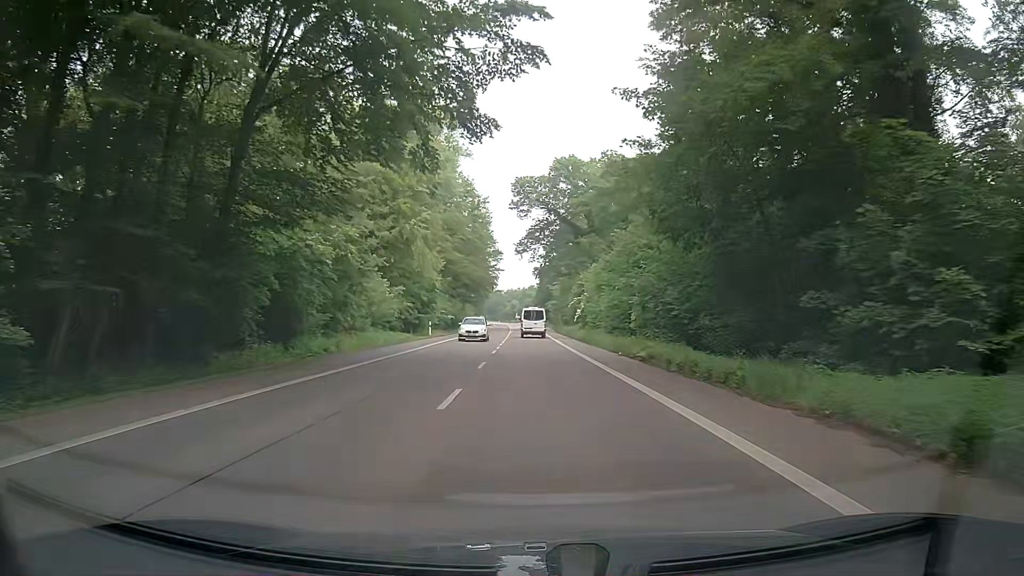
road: secondary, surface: asphalt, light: Day
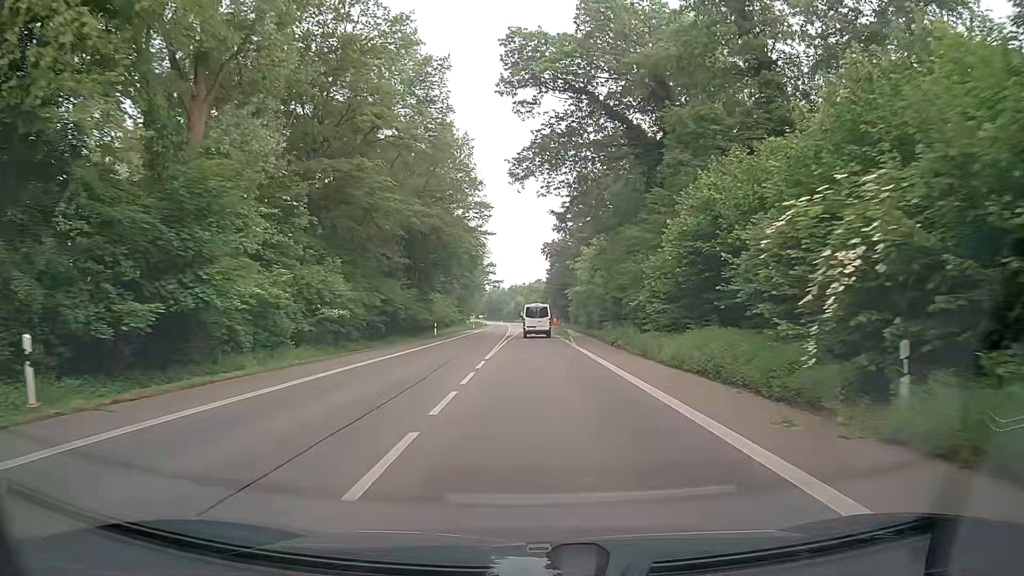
(-0.5, +45.8) m; -1°
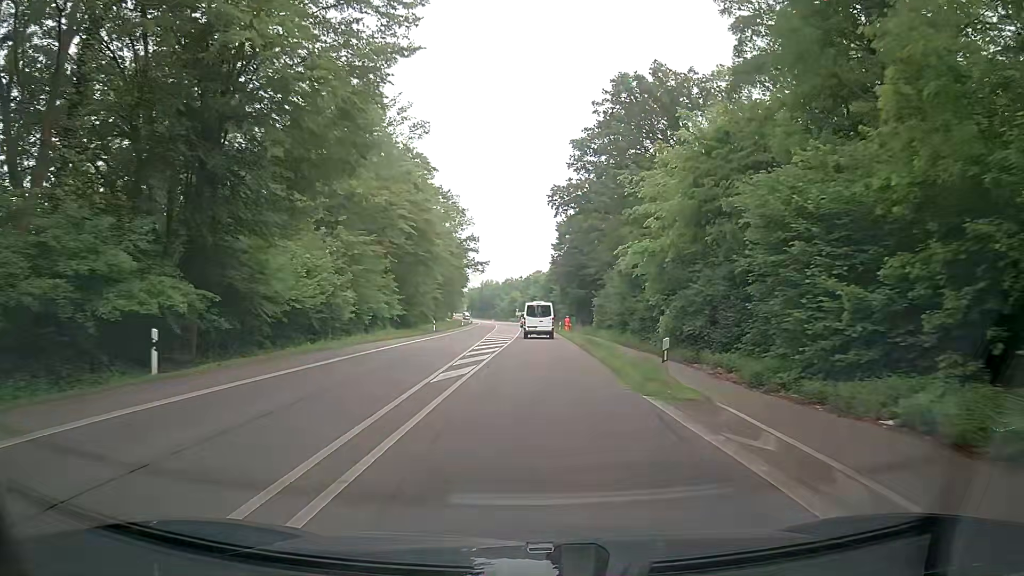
(-0.2, +44.6) m; 0°
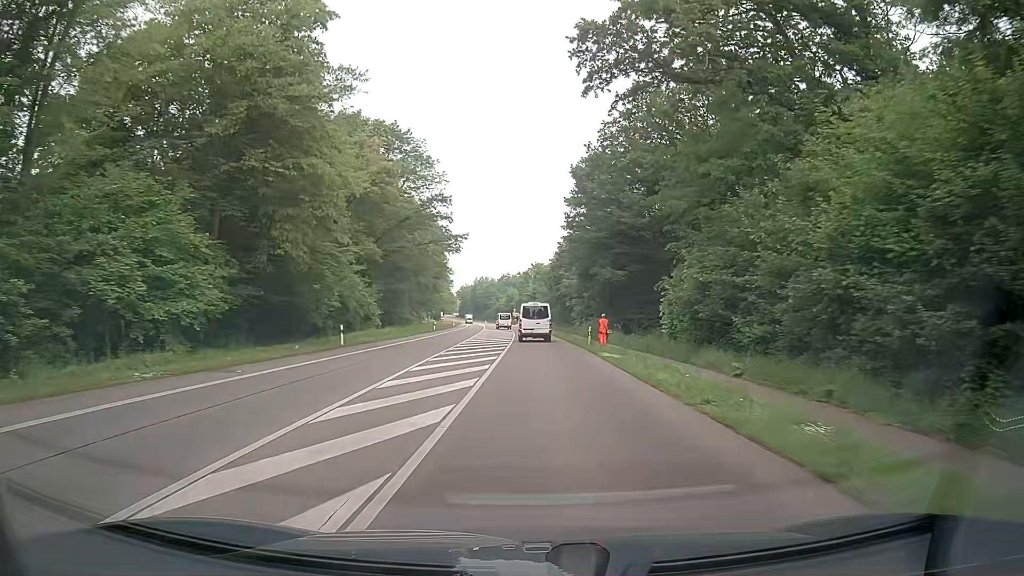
(+0.3, +34.9) m; 0°
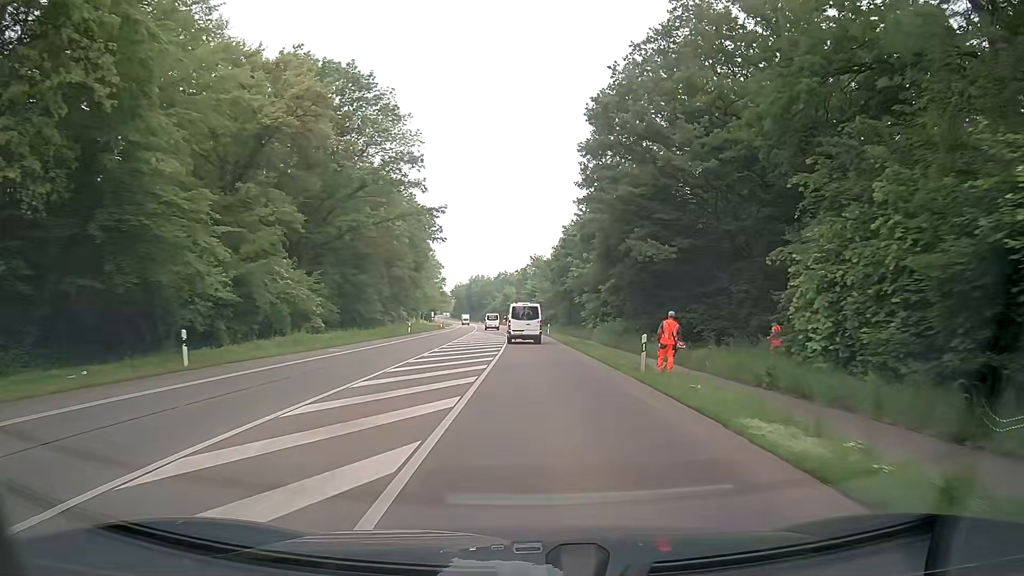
(0.0, +17.2) m; 0°
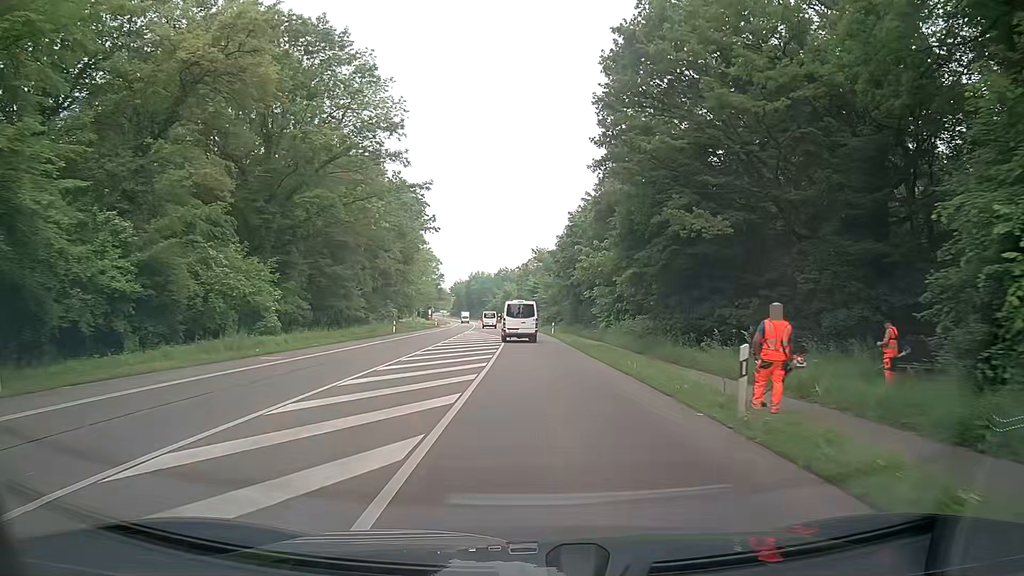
(0.0, +8.5) m; 0°
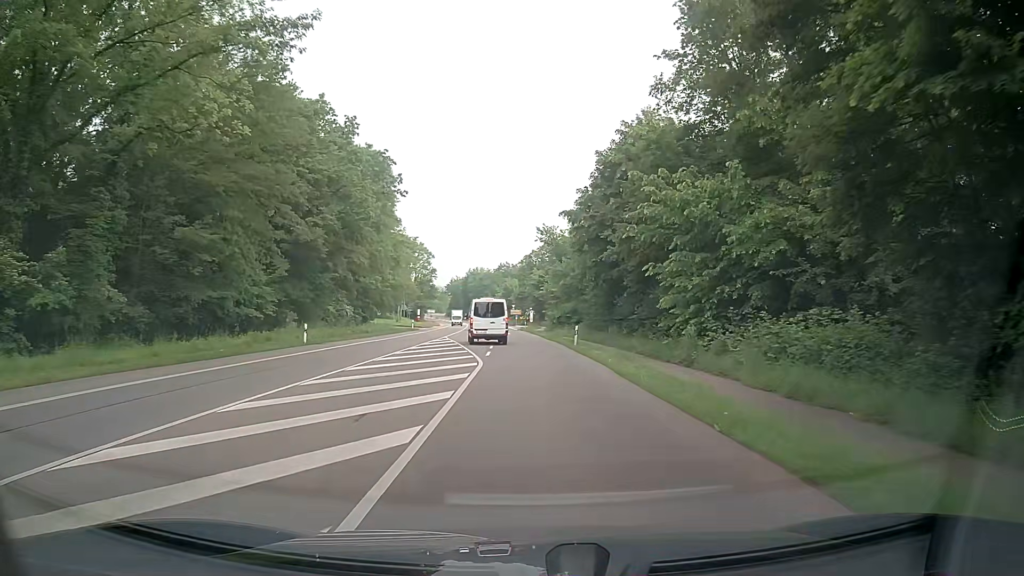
(0.0, +25.4) m; +1°
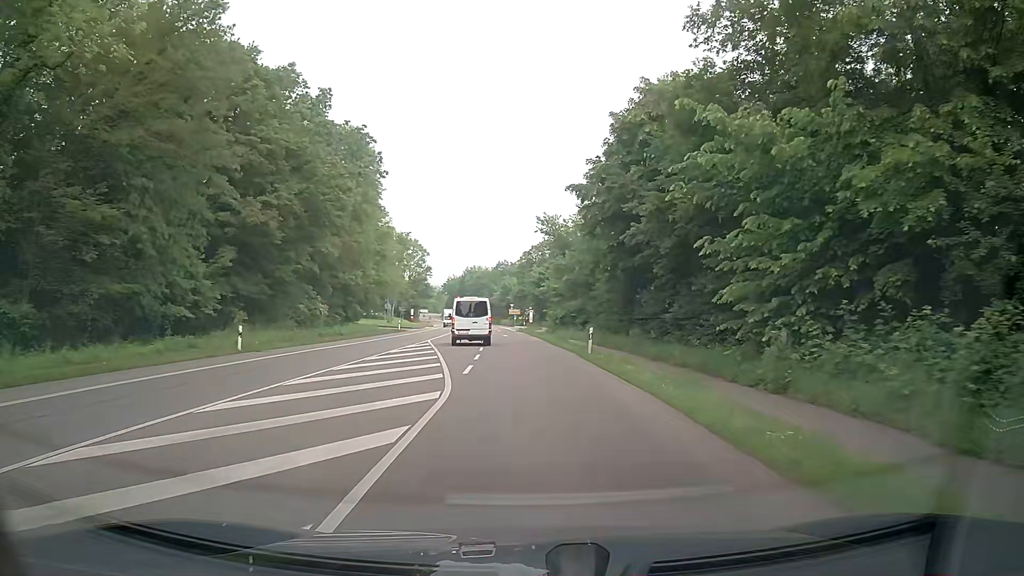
(-0.2, +8.4) m; -2°
(0, +10) (0, +20) (0, +30) (-1, +40) (-1, +50) (-2, +60) (-2, +70) (-3, +80) (-4, +90) (-4, +100) m
